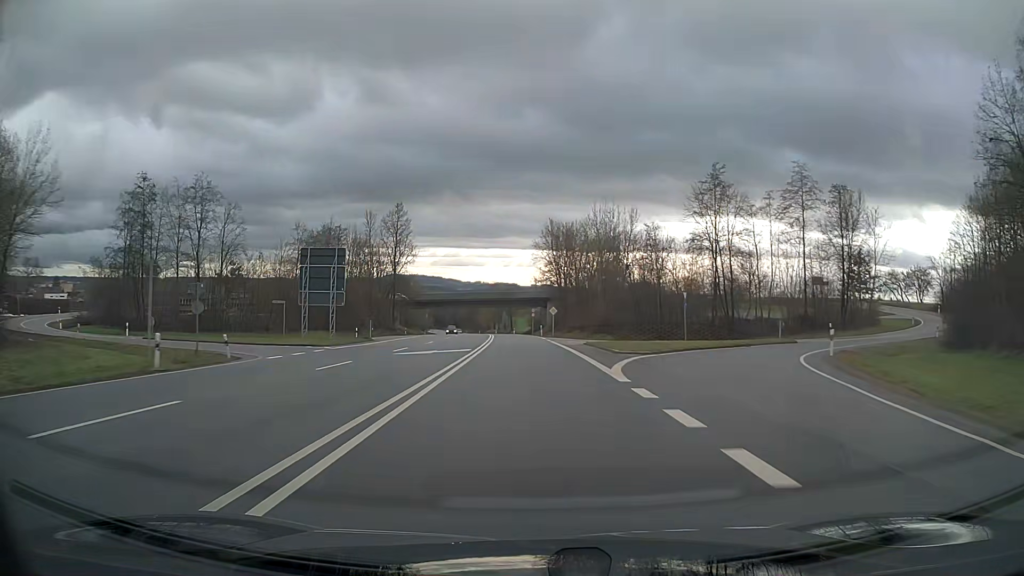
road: primary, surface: asphalt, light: Day
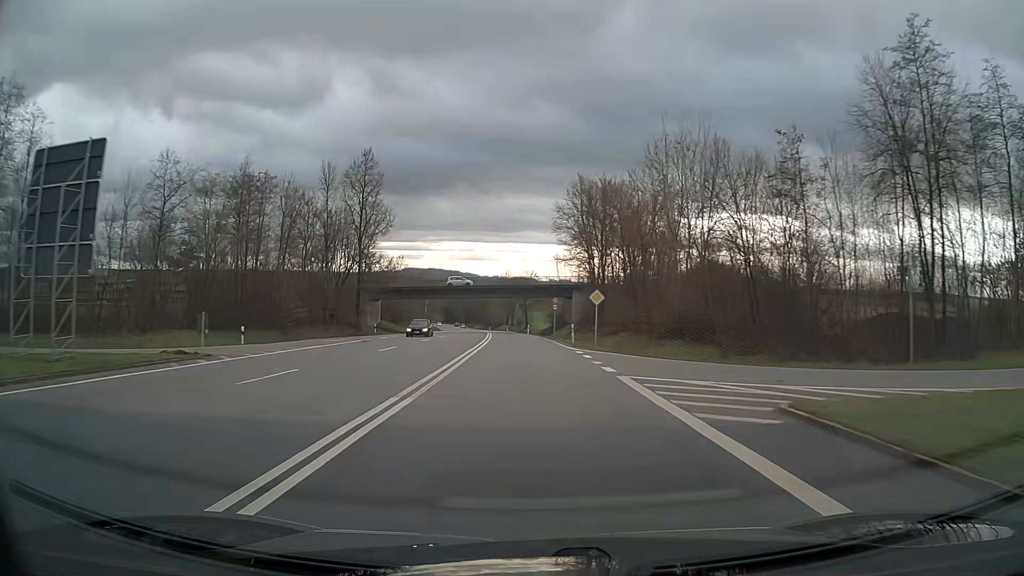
(-0.4, +29.6) m; -2°
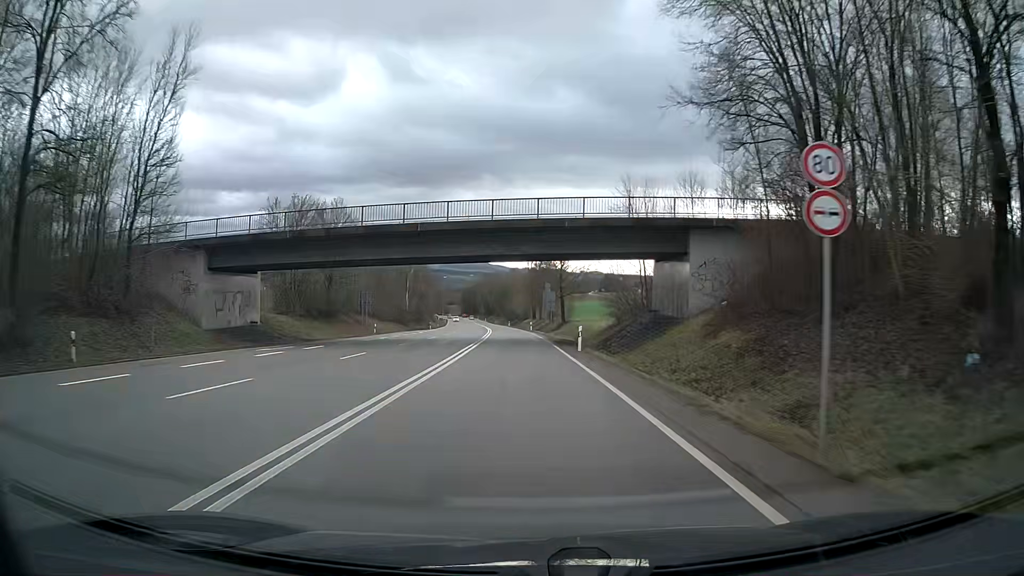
(-1.1, +53.7) m; -3°
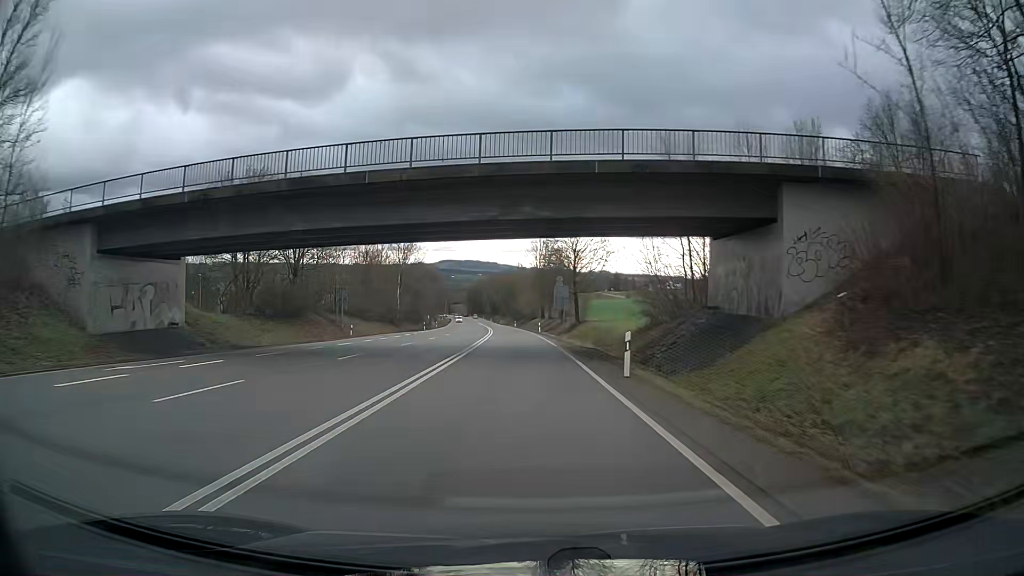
(-0.1, +12.4) m; -1°
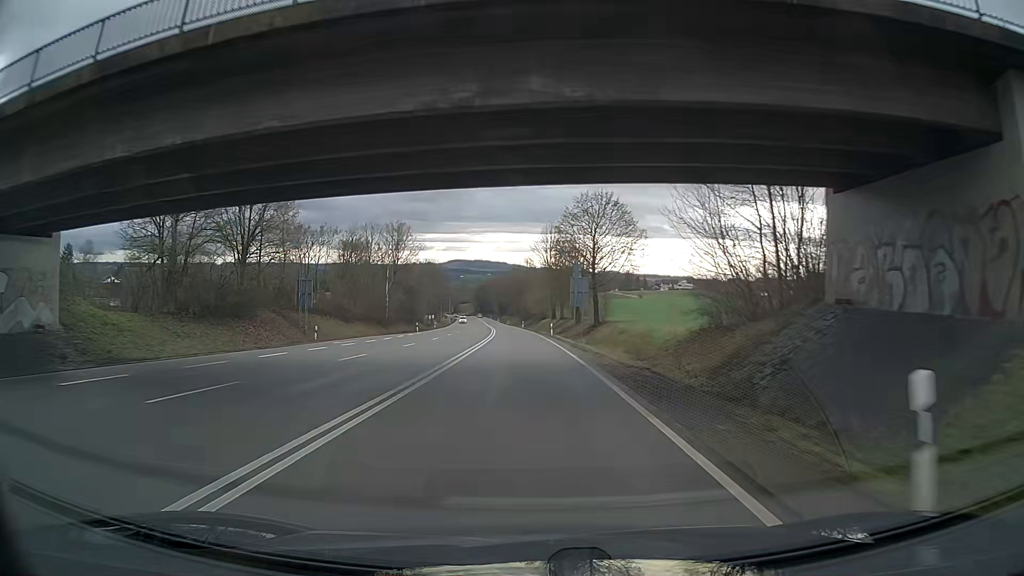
(-0.1, +12.3) m; -1°
